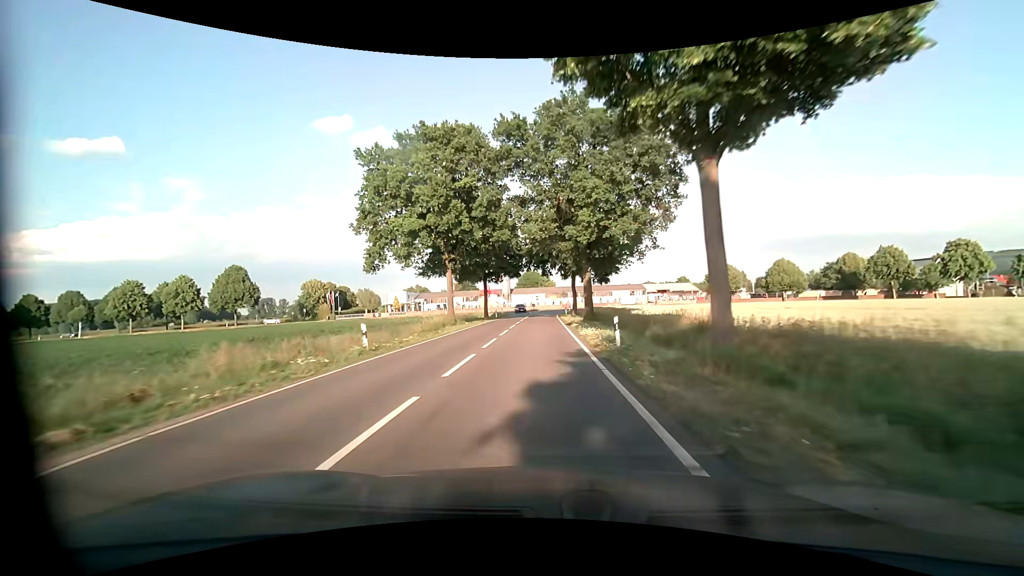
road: tertiary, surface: asphalt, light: Day
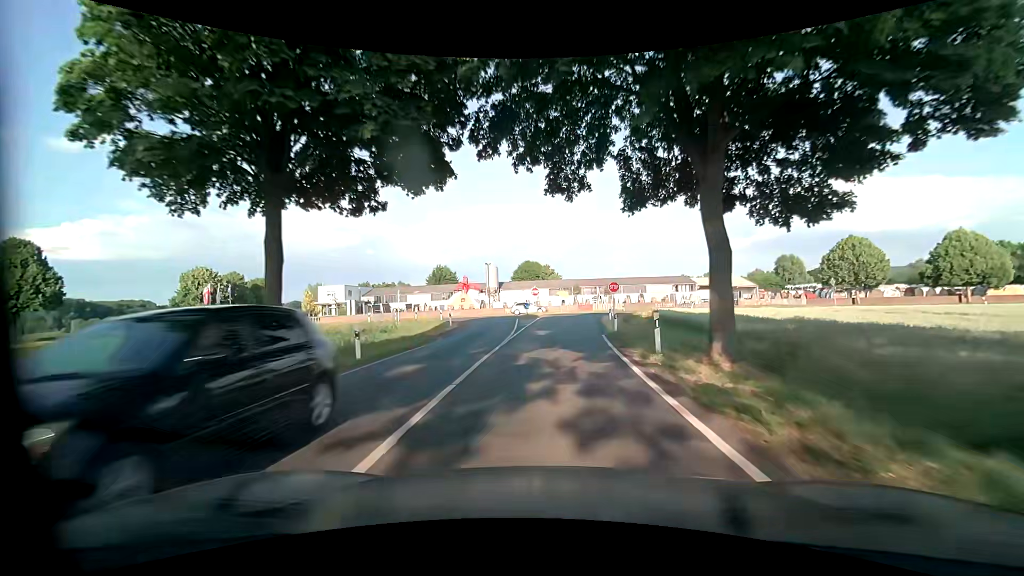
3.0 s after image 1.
(-0.4, +46.1) m; 0°
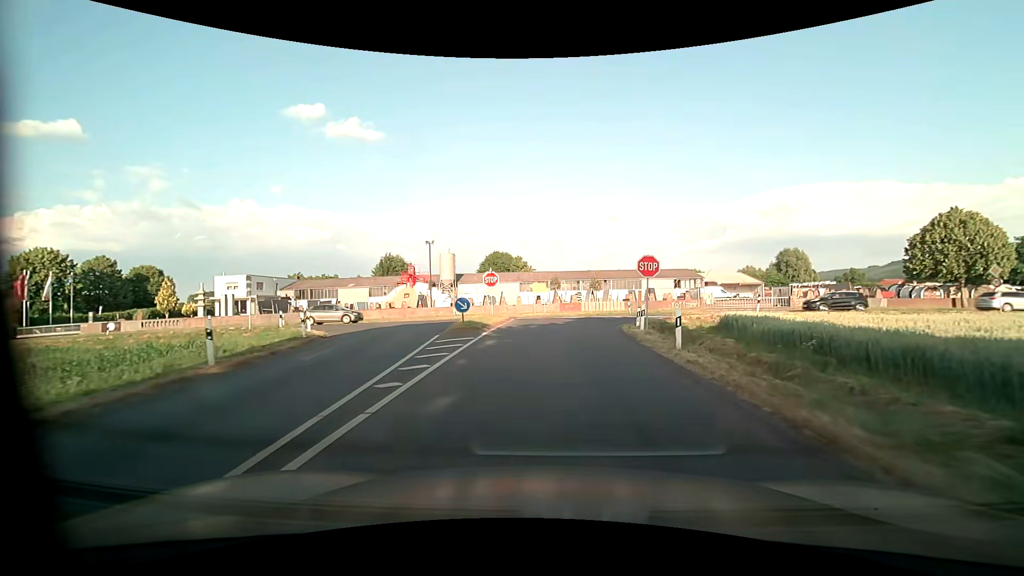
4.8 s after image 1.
(+0.4, +22.1) m; +2°
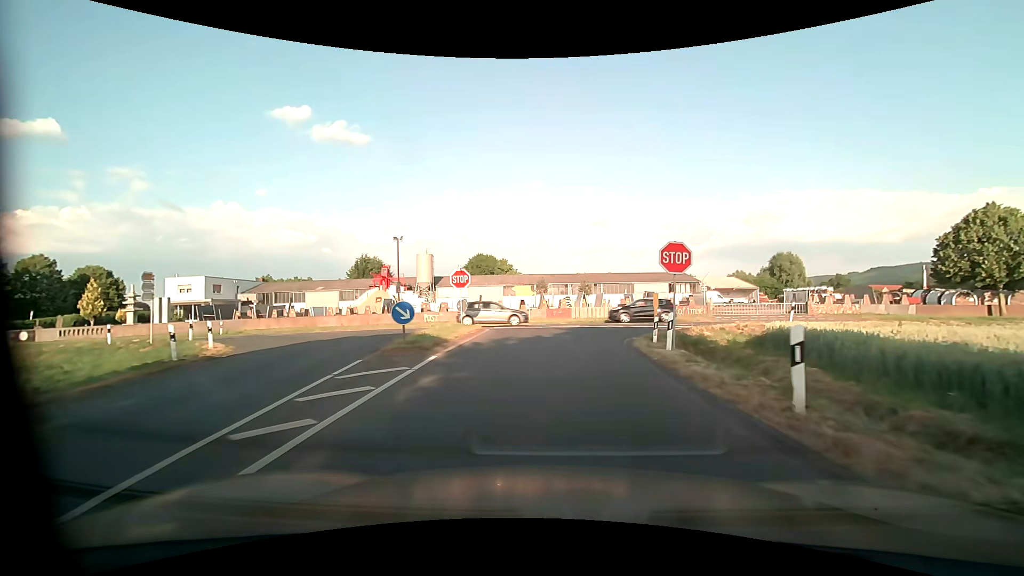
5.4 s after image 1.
(+0.1, +6.1) m; +2°
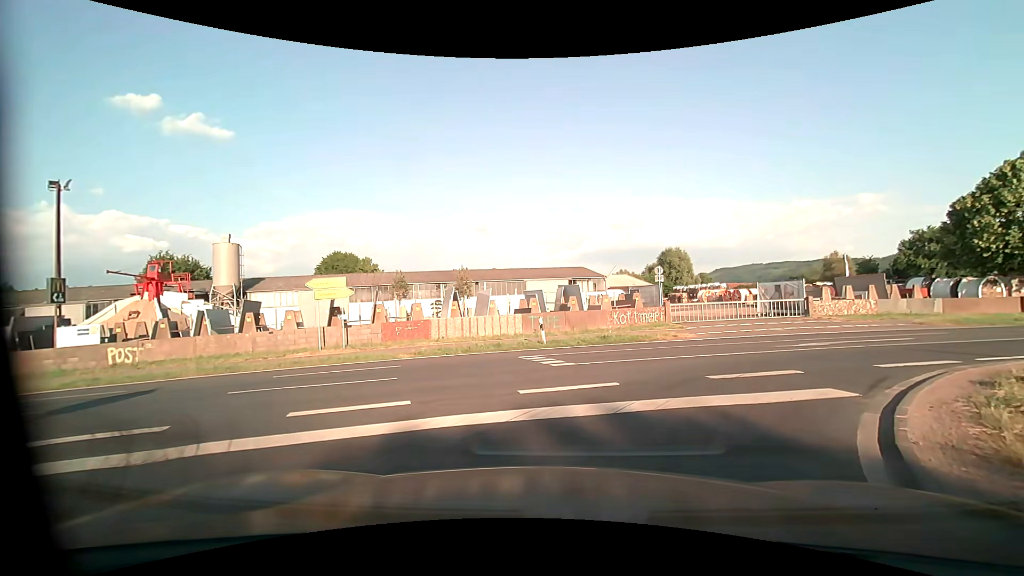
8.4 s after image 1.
(+1.4, +19.0) m; +13°
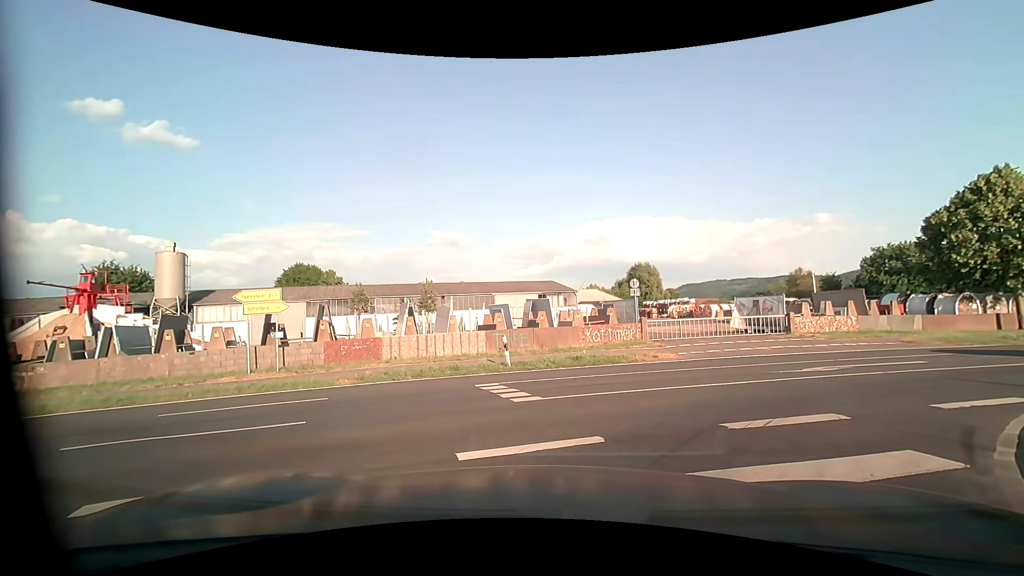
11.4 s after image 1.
(+0.1, +2.1) m; +2°
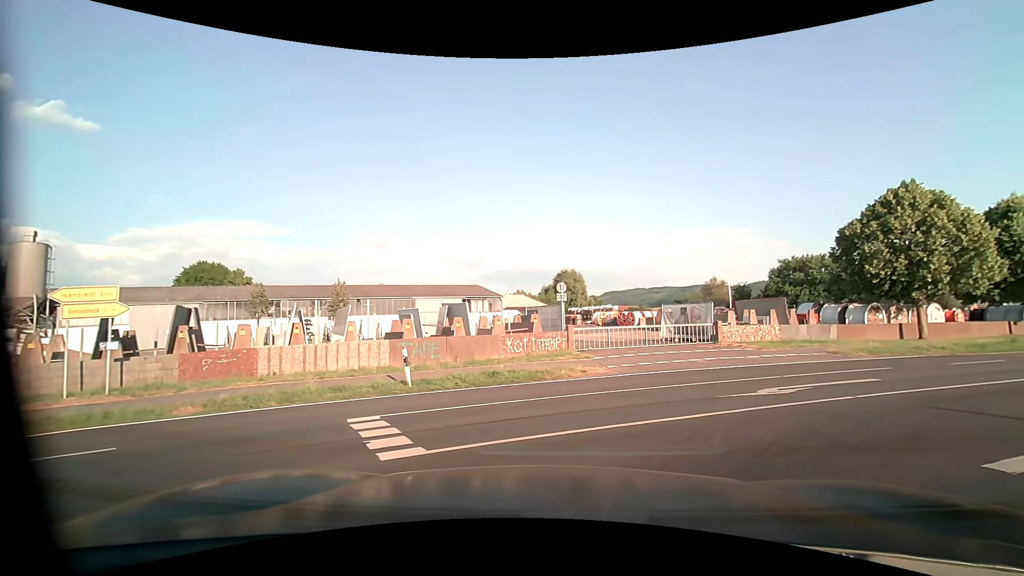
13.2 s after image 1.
(+0.2, +3.0) m; +10°
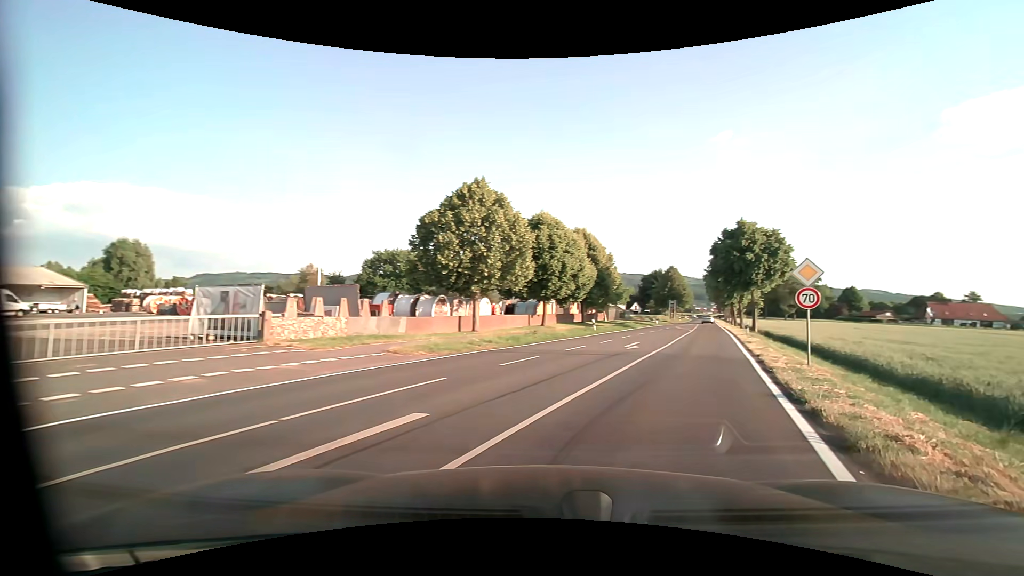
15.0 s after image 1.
(+2.5, +6.7) m; +42°
(+2, +10) (+5, +19) (+9, +29) (+12, +38) (+16, +47) (+19, +57) (+22, +66) (+26, +76) (+29, +85) (+32, +95) m
